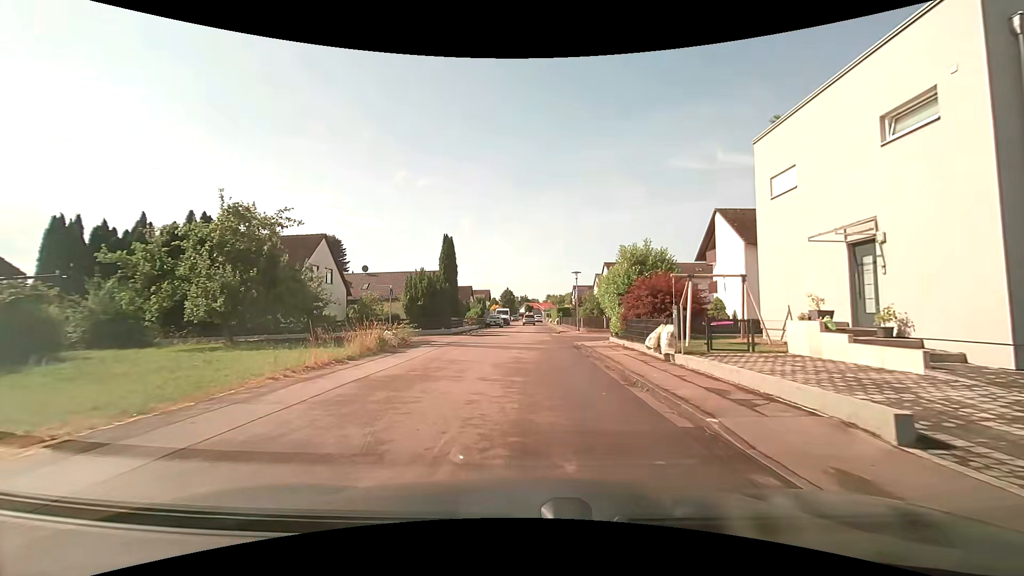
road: residential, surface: asphalt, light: Day
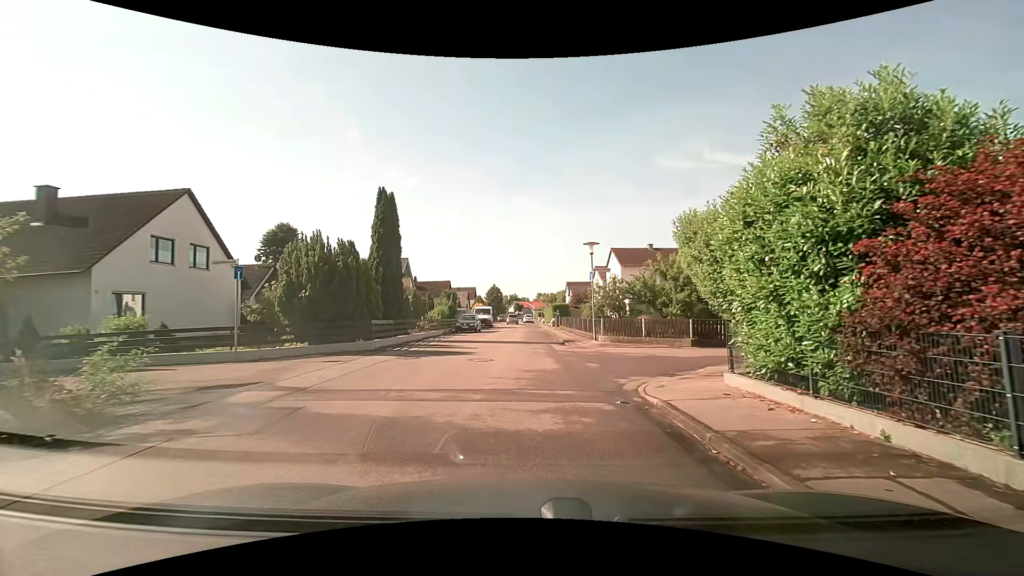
(+0.1, +14.8) m; 0°
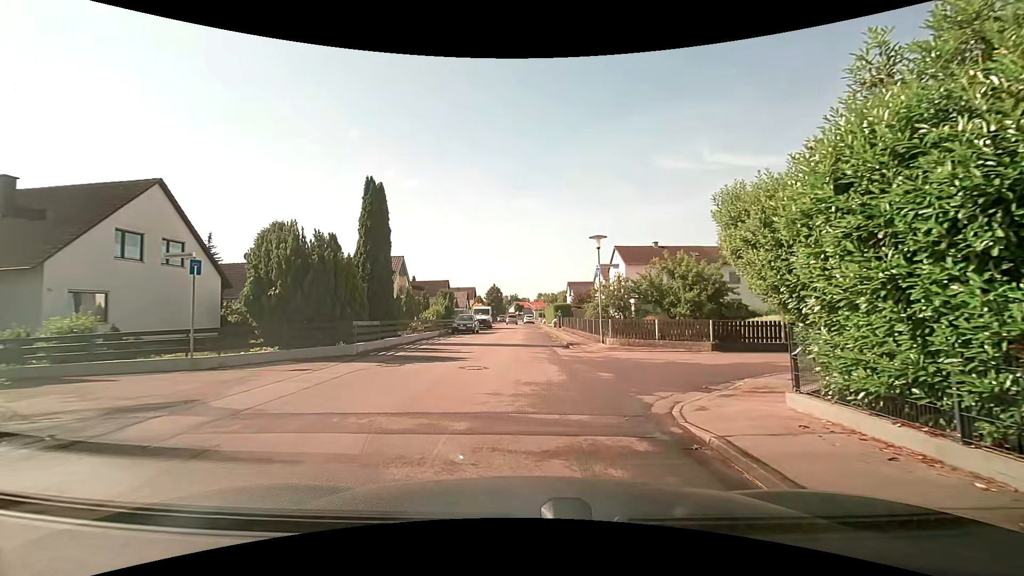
(0.0, +2.0) m; 0°
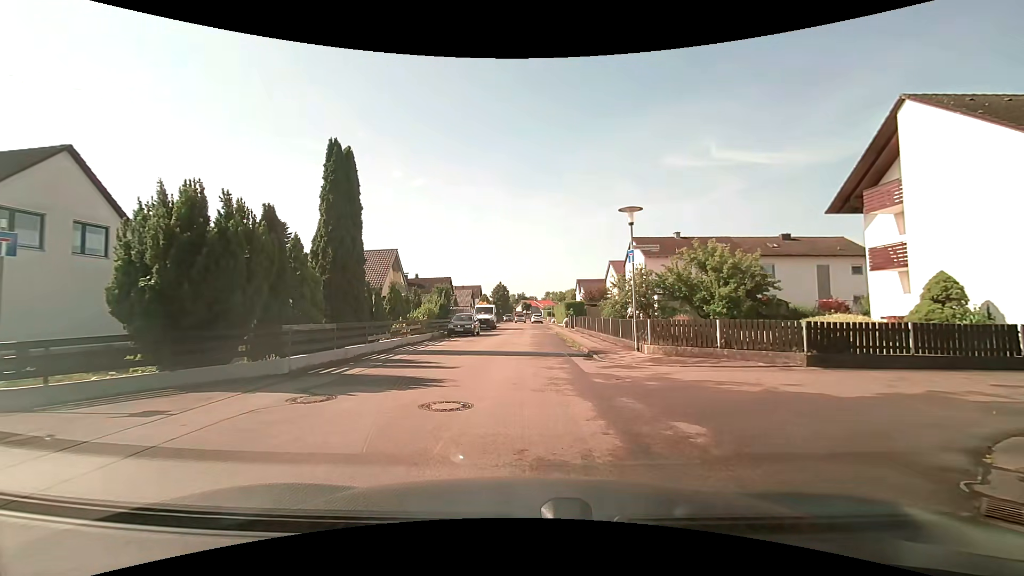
(0.0, +5.2) m; 0°
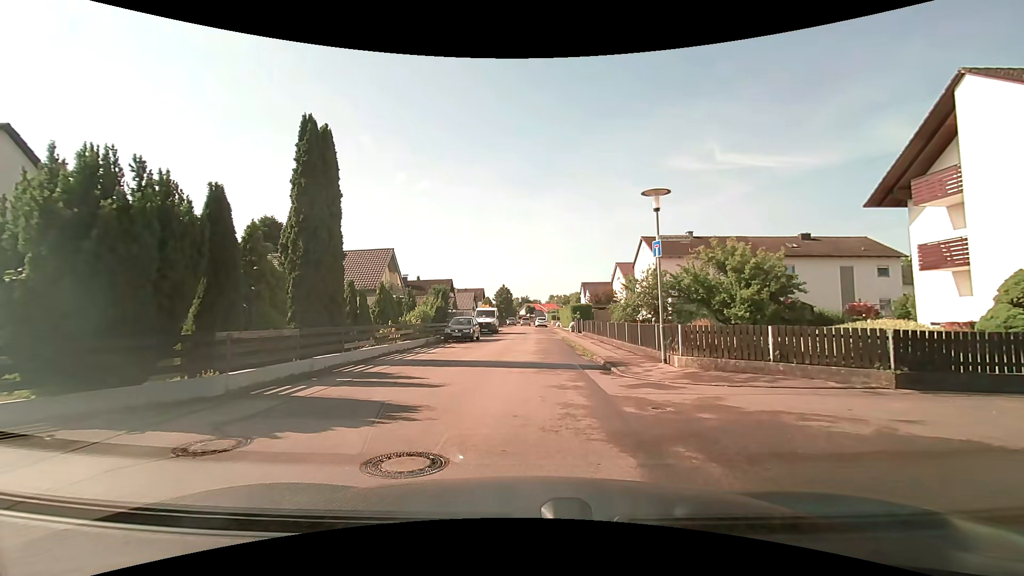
(0.0, +2.6) m; 0°
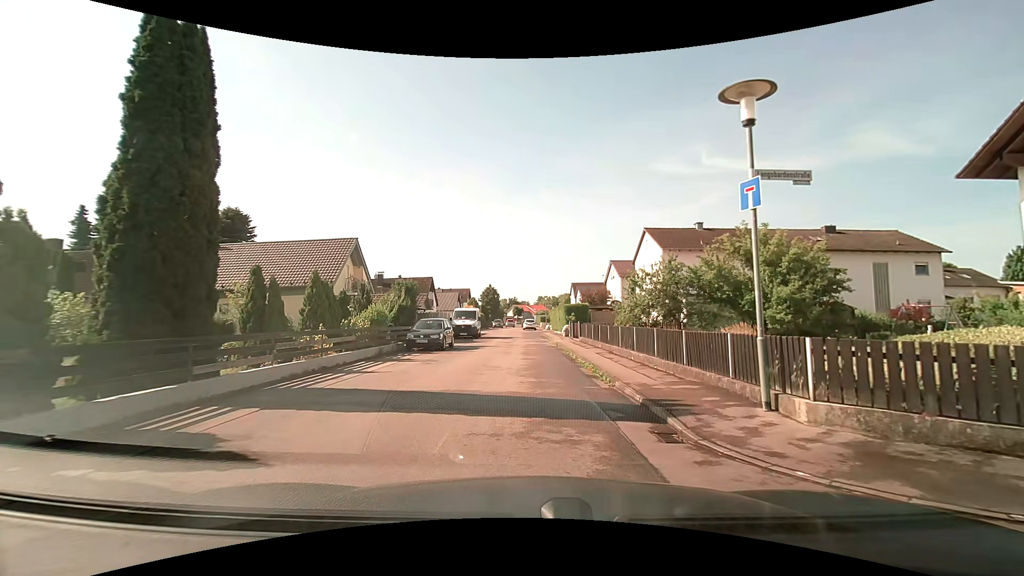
(0.0, +6.3) m; +1°
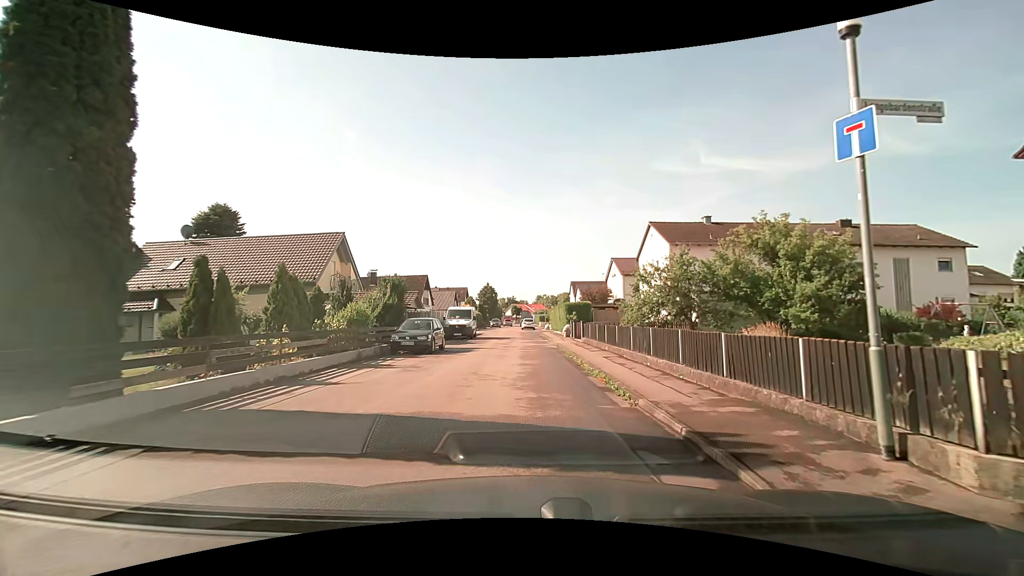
(0.0, +2.4) m; +1°
